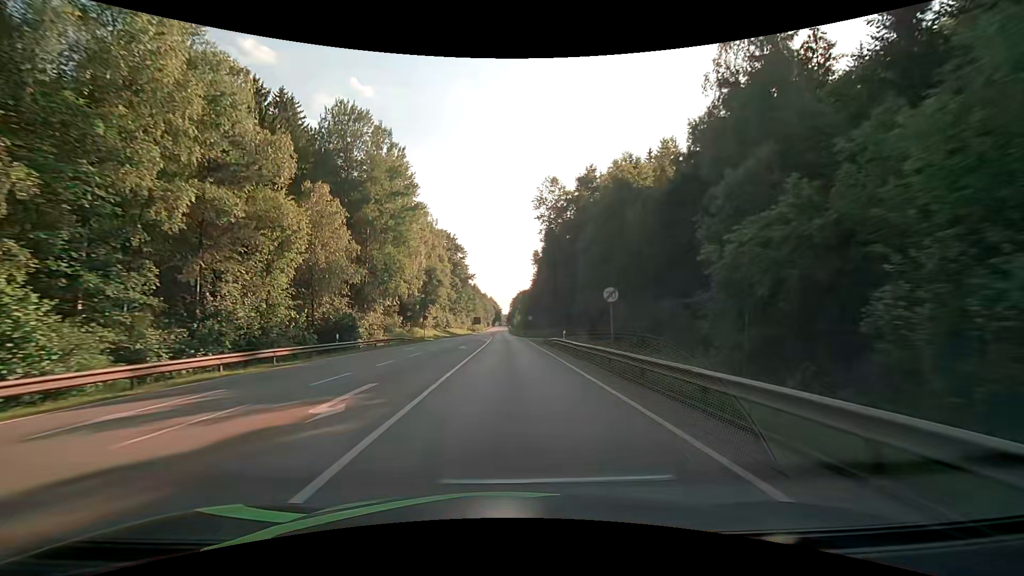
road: secondary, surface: asphalt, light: Day
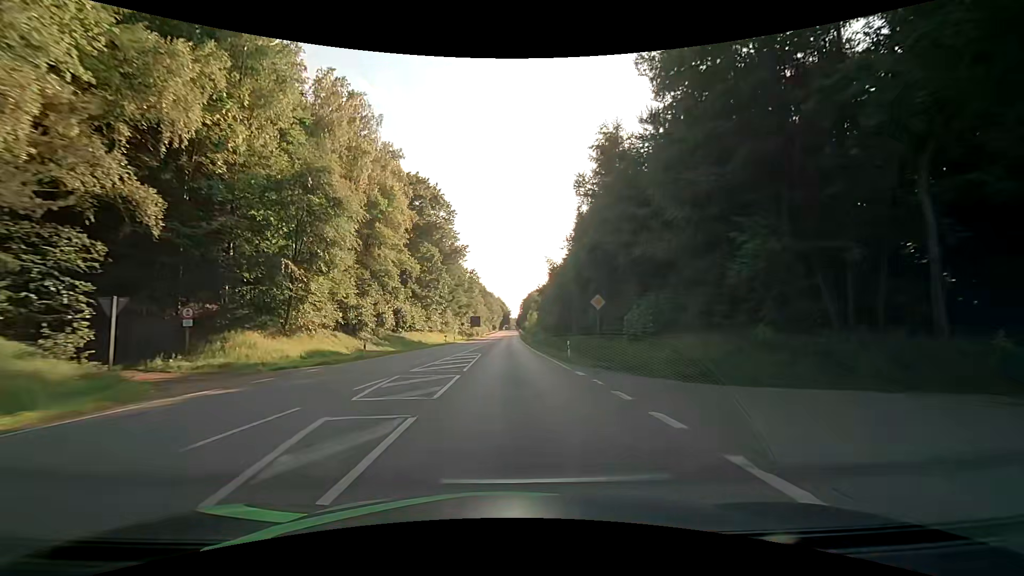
(-0.6, +54.9) m; -1°
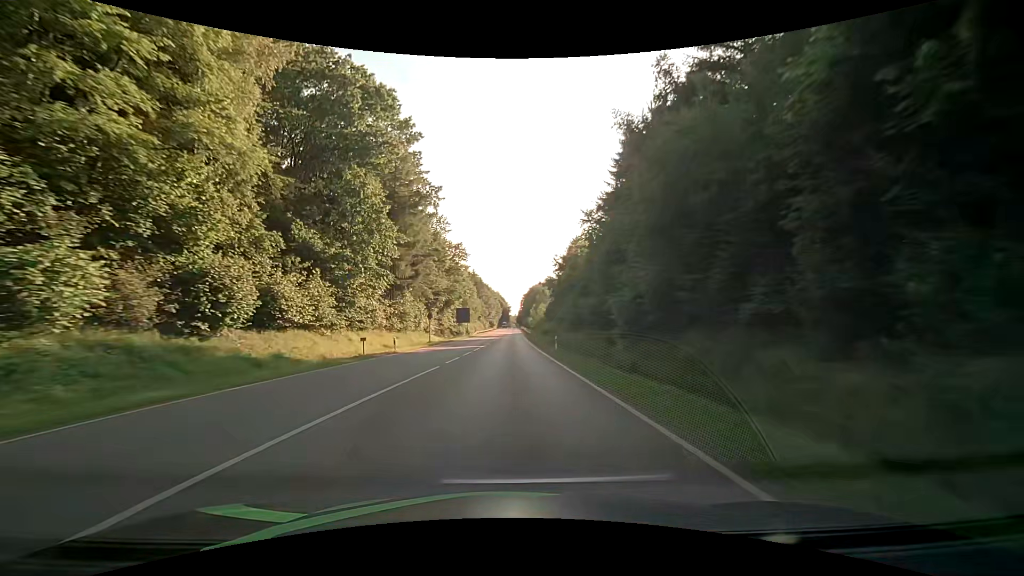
(-0.2, +36.0) m; 0°
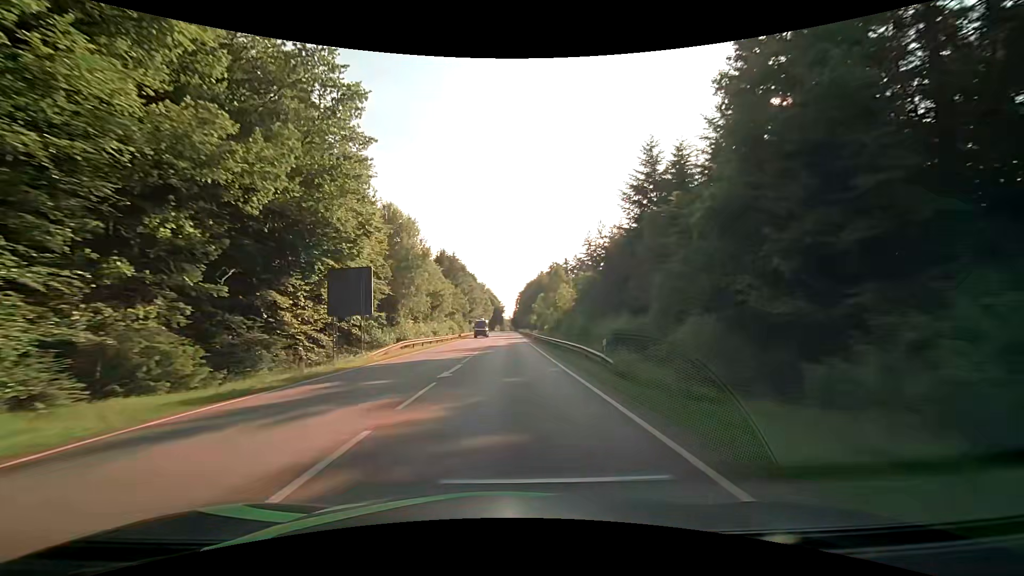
(+0.6, +65.5) m; +1°
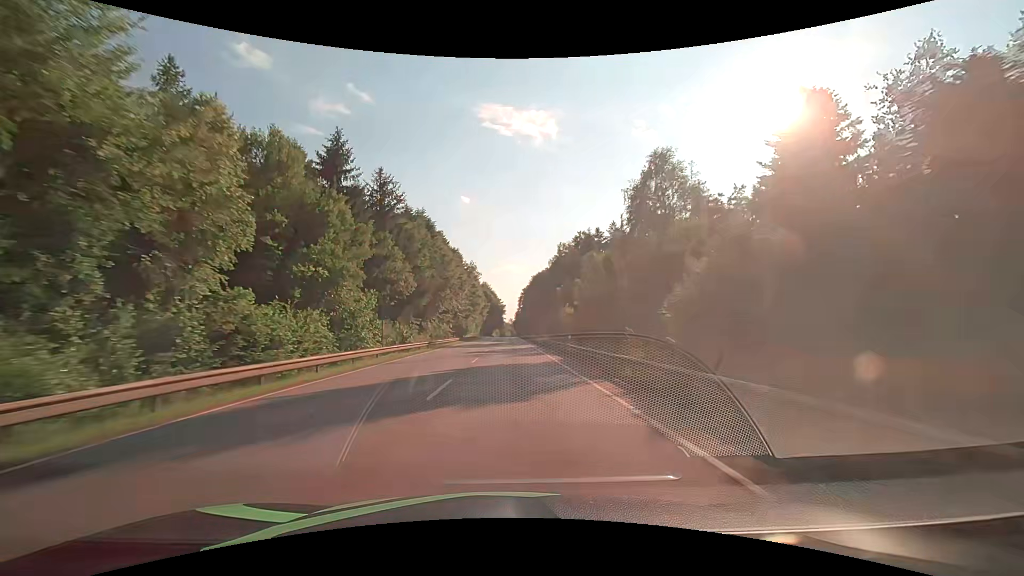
(-0.2, +71.7) m; 0°
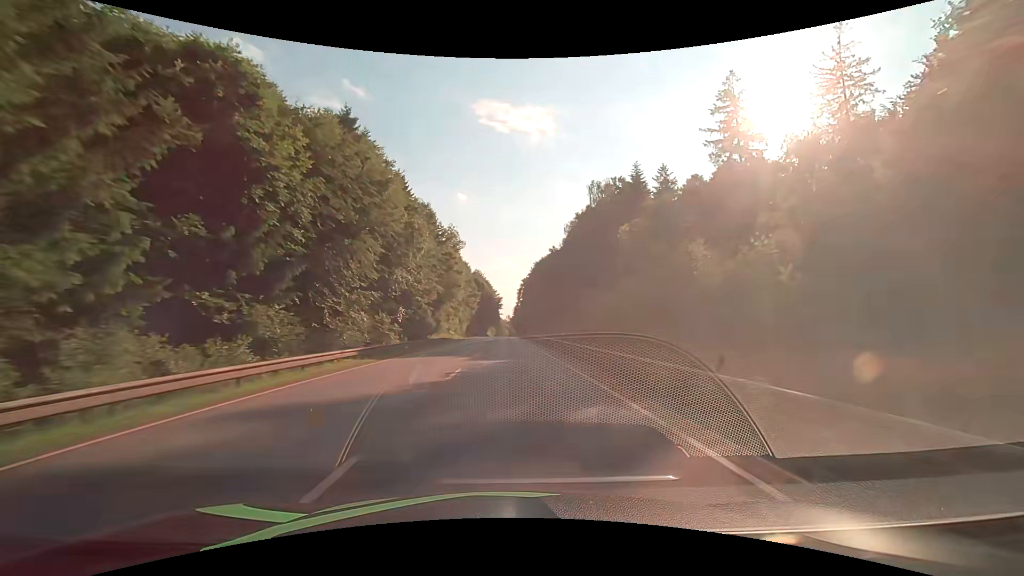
(-0.2, +45.3) m; +1°
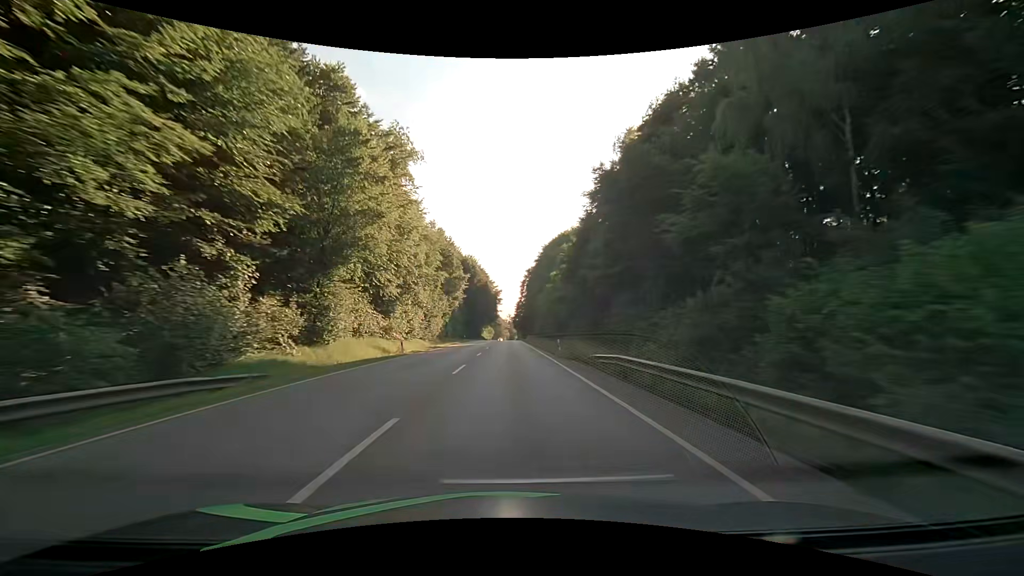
(-0.3, +46.1) m; -1°
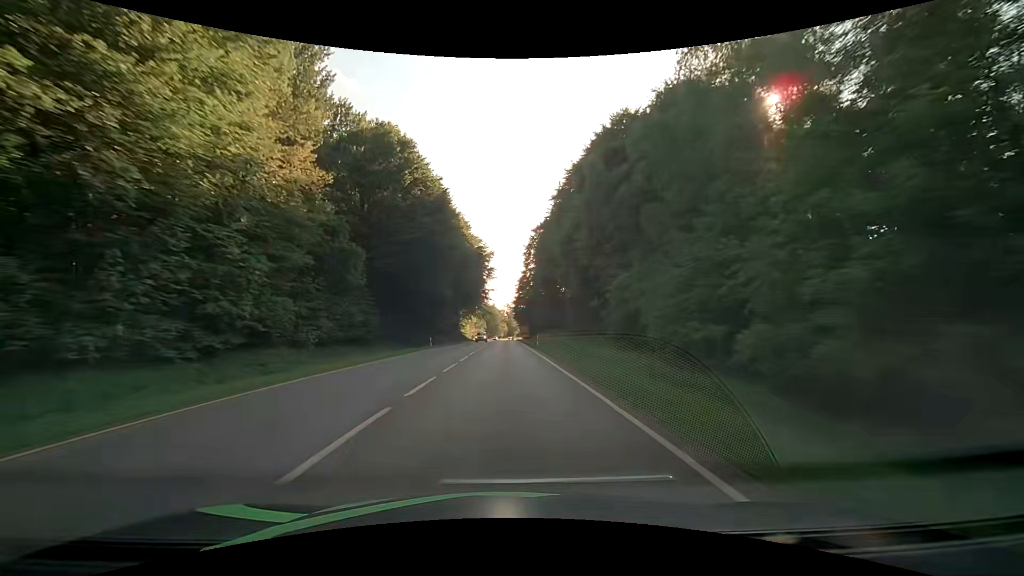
(+0.5, +78.0) m; +1°
(0, +10) (0, +20) (0, +30) (0, +40) (-1, +50) (-1, +60) (-1, +70) (-1, +80) (-1, +90) (-1, +100) m
